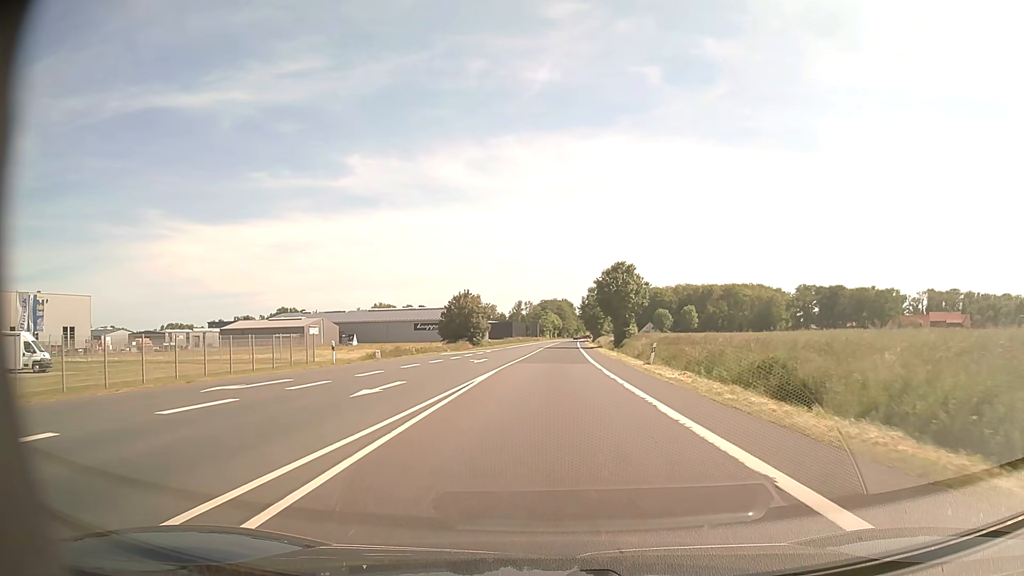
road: primary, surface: asphalt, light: Day
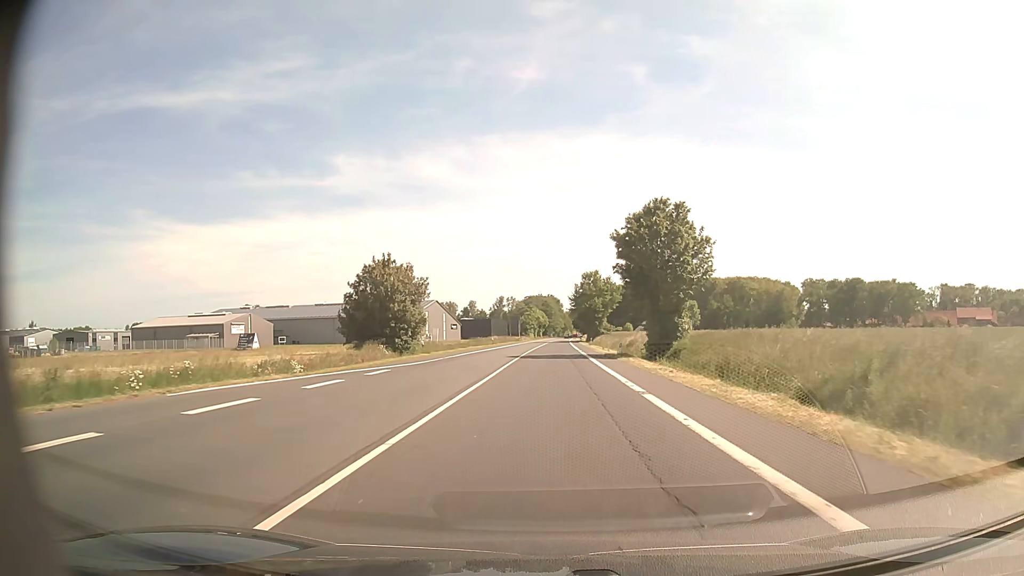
(+0.3, +36.6) m; +1°
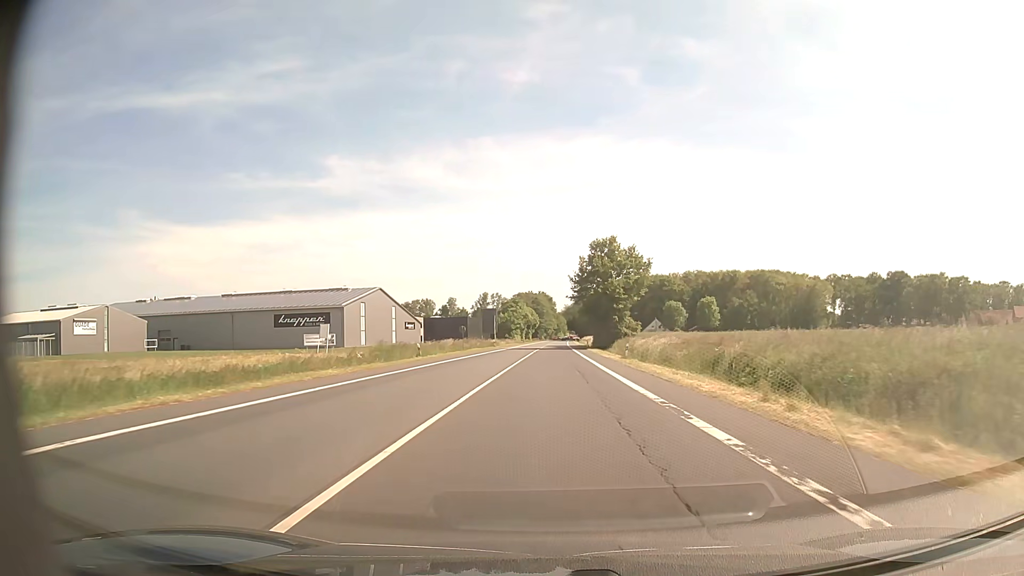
(+0.4, +48.5) m; +1°
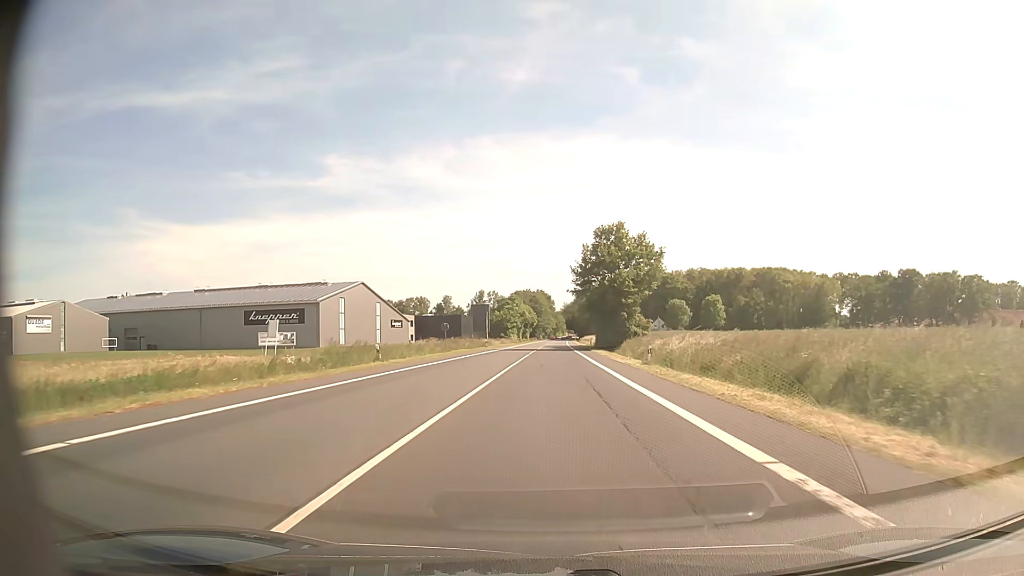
(0.0, +10.4) m; 0°
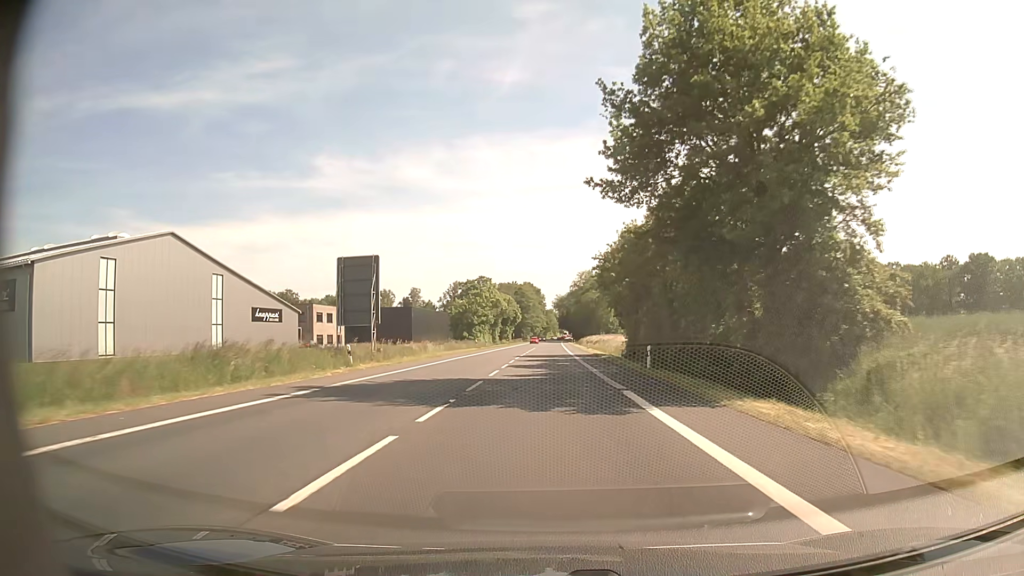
(+0.5, +54.3) m; +1°
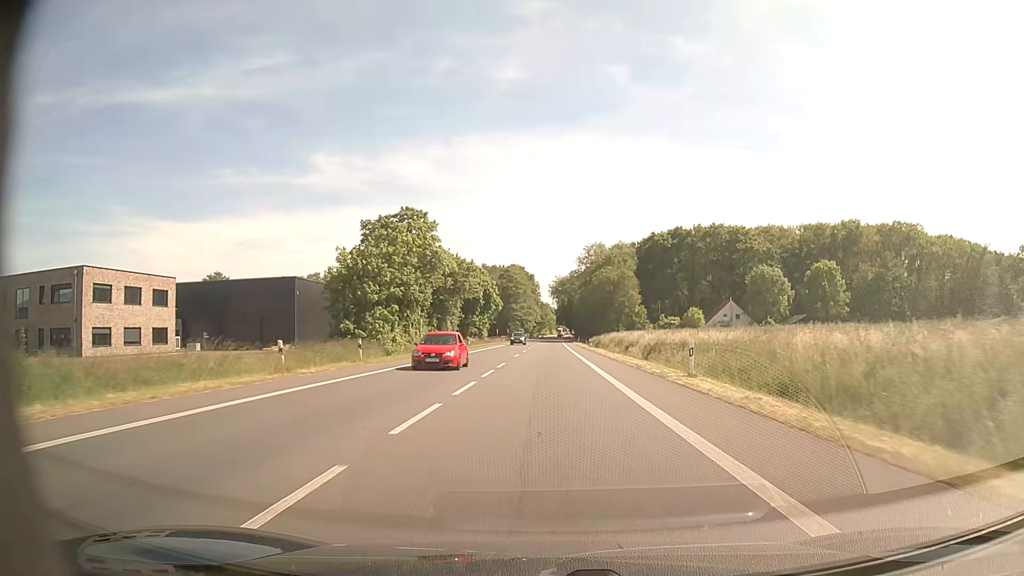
(+0.2, +58.7) m; 0°
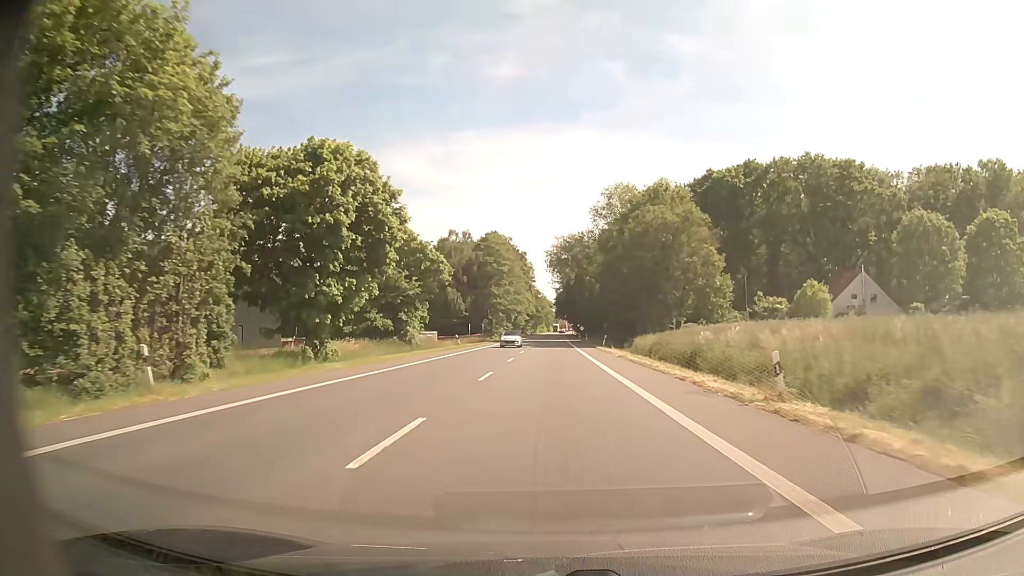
(+0.1, +58.4) m; 0°
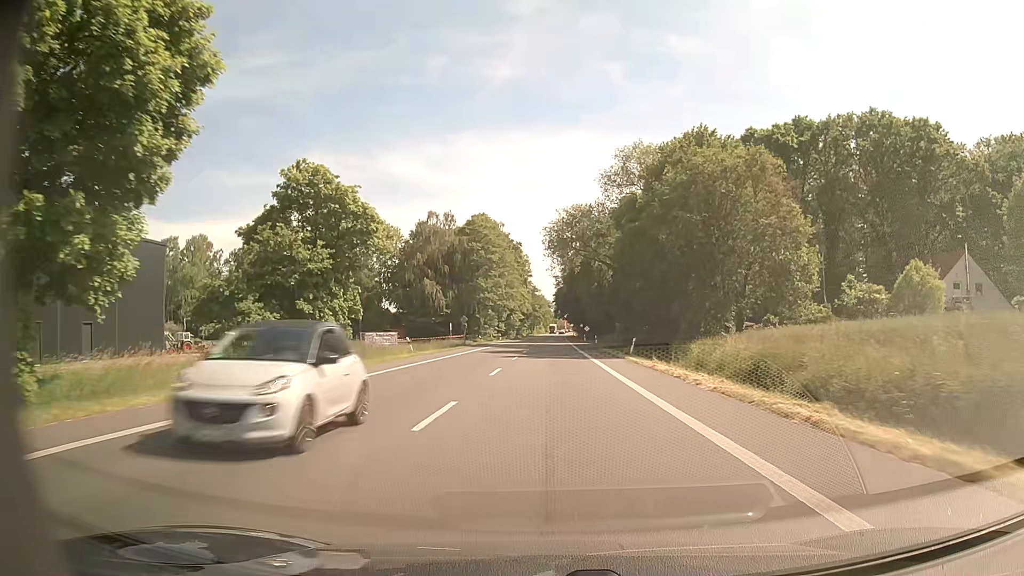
(0.0, +21.5) m; 0°
(0, +10) (0, +20) (0, +30) (0, +40) (0, +50) (0, +60) (+1, +70) (+1, +80) (+1, +90) (+1, +100) m
